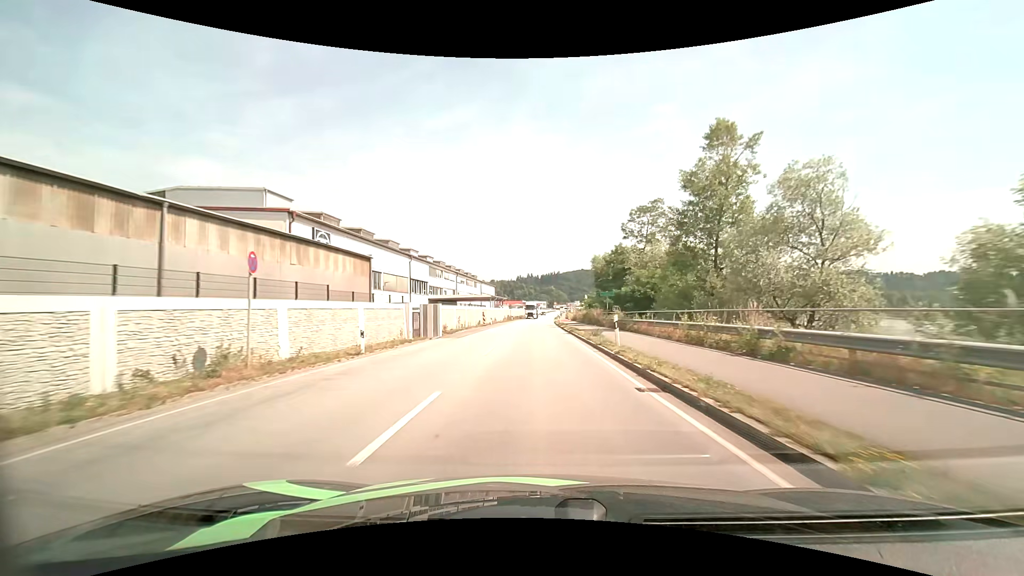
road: primary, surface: asphalt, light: Day
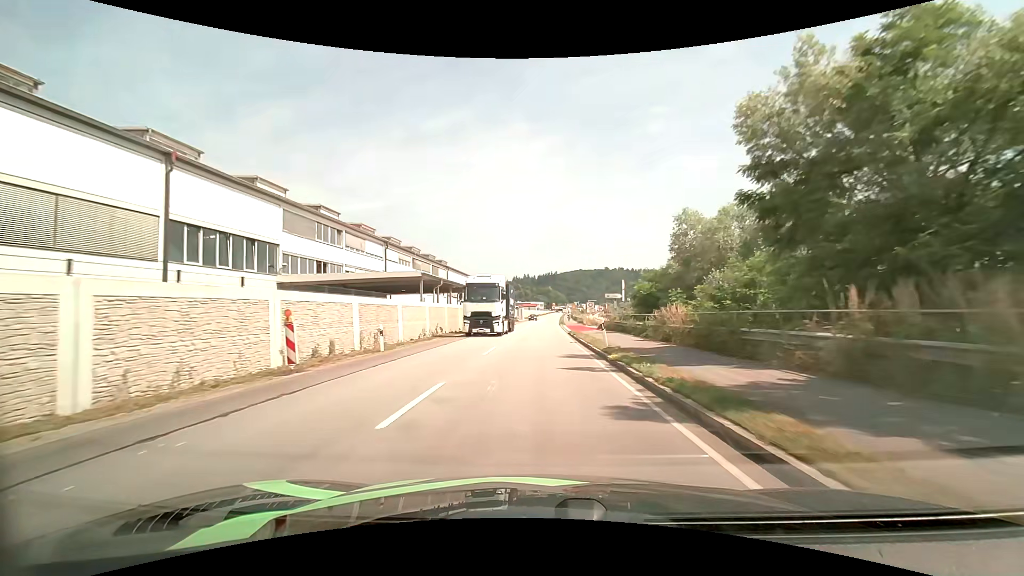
(0.0, +43.5) m; +1°
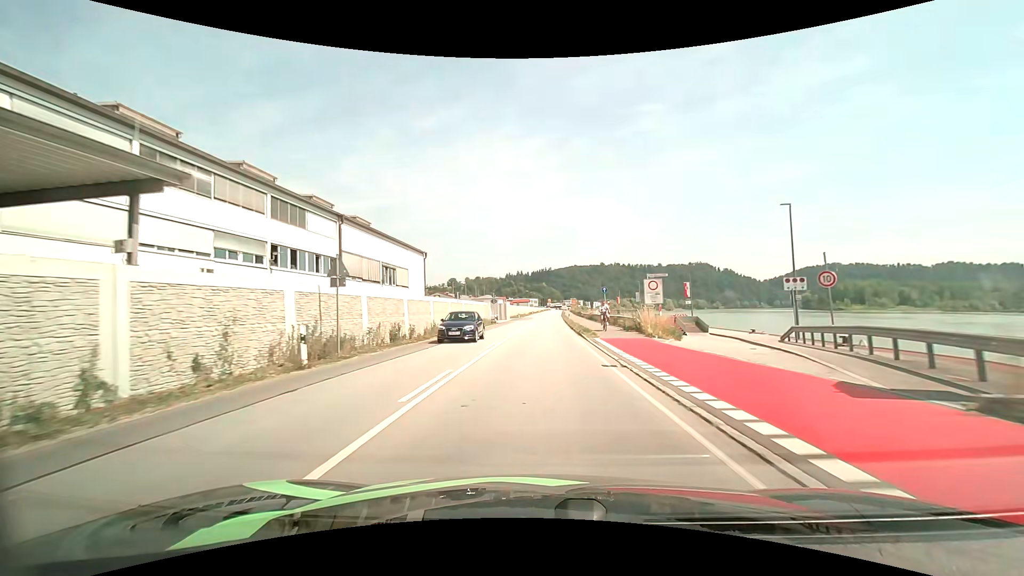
(0.0, +43.0) m; 0°
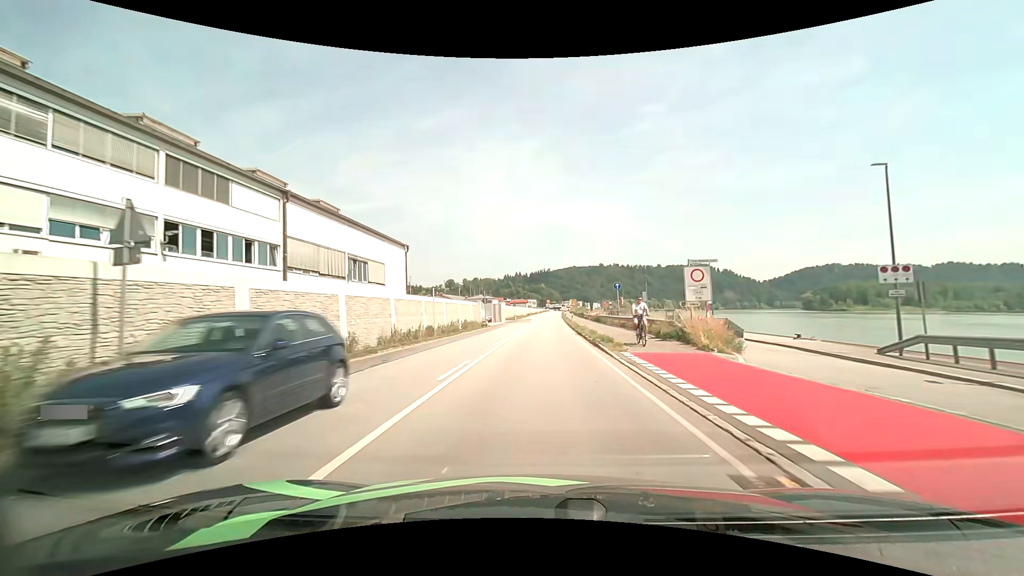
(0.0, +8.7) m; 0°
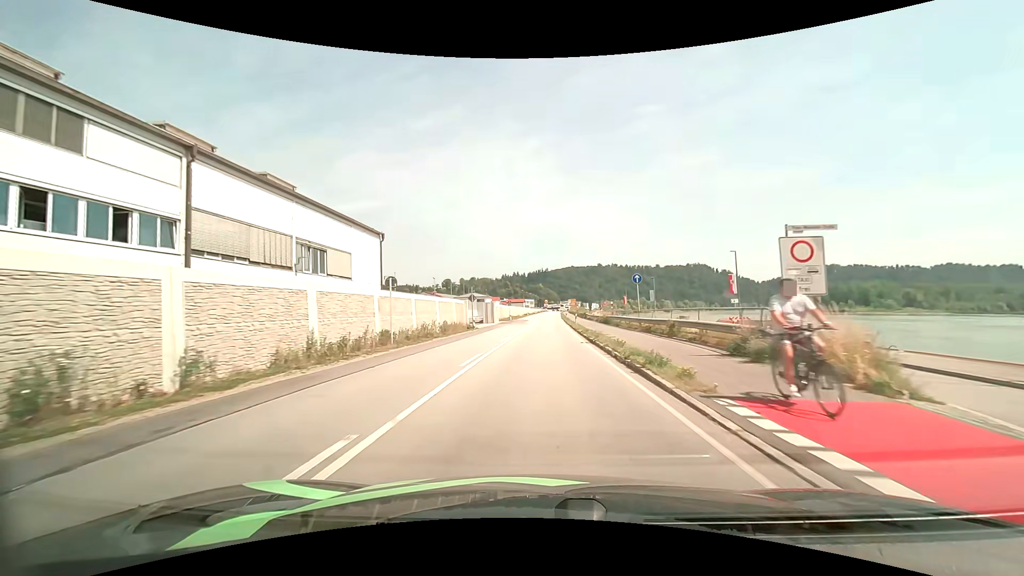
(0.0, +8.7) m; 0°
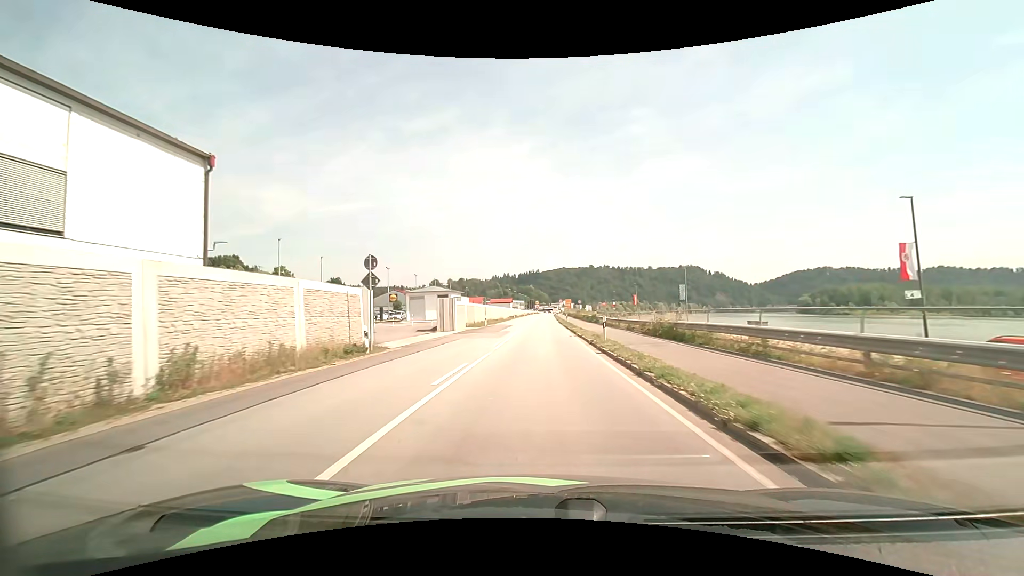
(+0.3, +25.4) m; +1°
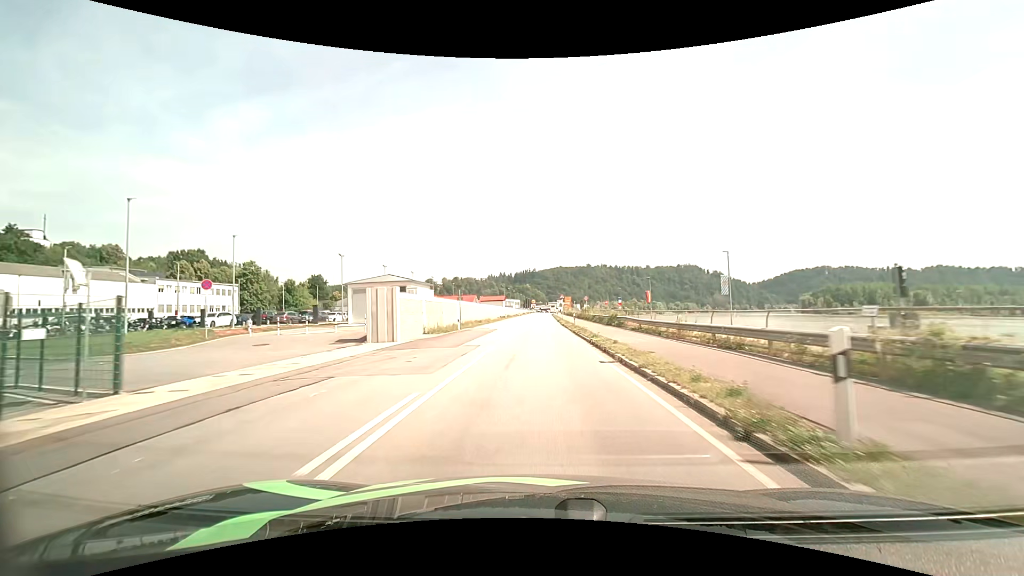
(0.0, +16.5) m; 0°
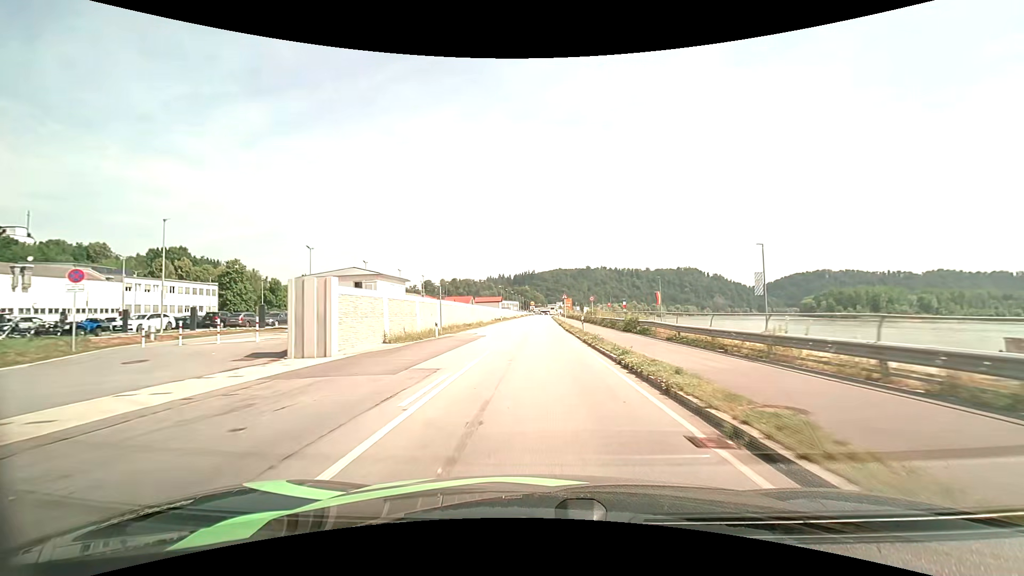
(0.0, +8.0) m; 0°
(0, +10) (0, +20) (0, +30) (0, +40) (0, +50) (0, +60) (0, +70) (0, +80) (+1, +90) (+1, +100) m
